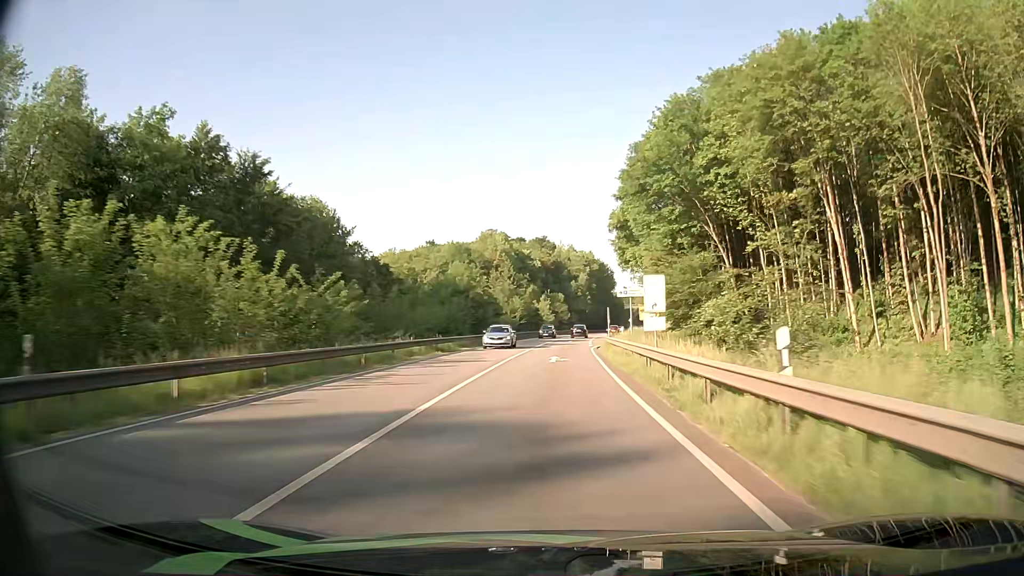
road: primary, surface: asphalt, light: Day
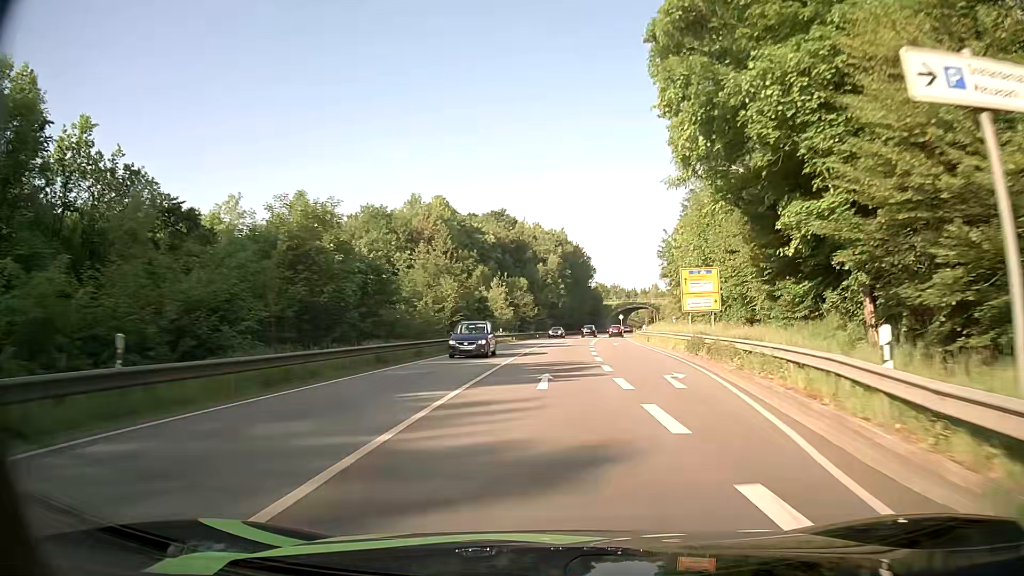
(+1.1, +45.8) m; +3°
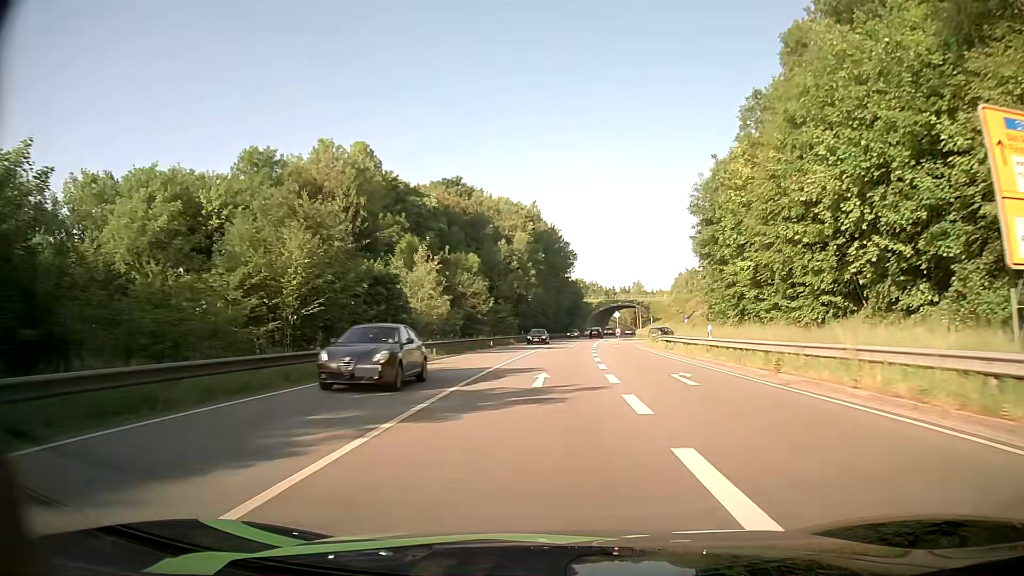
(+0.9, +34.3) m; +3°
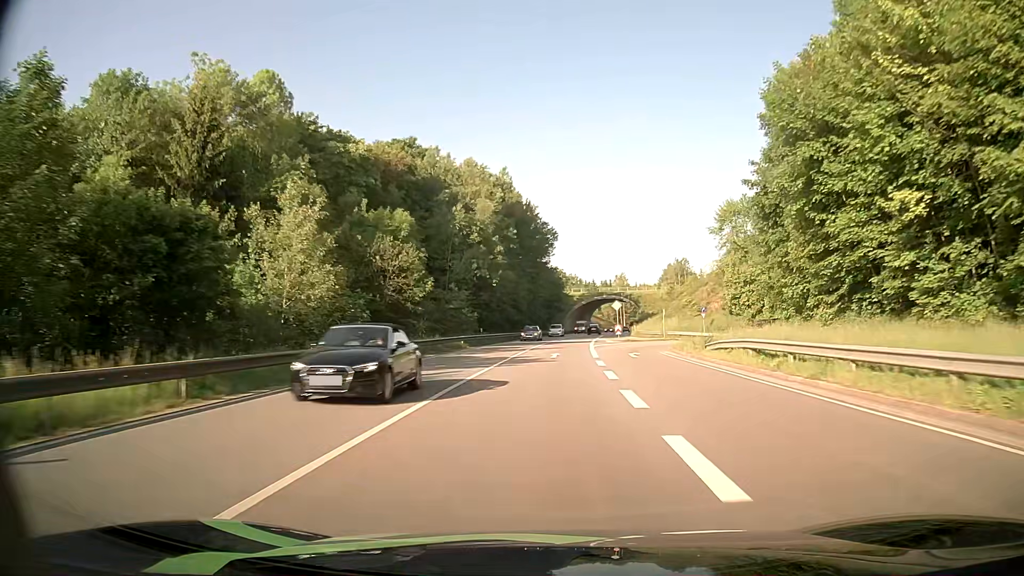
(+0.3, +23.3) m; +2°
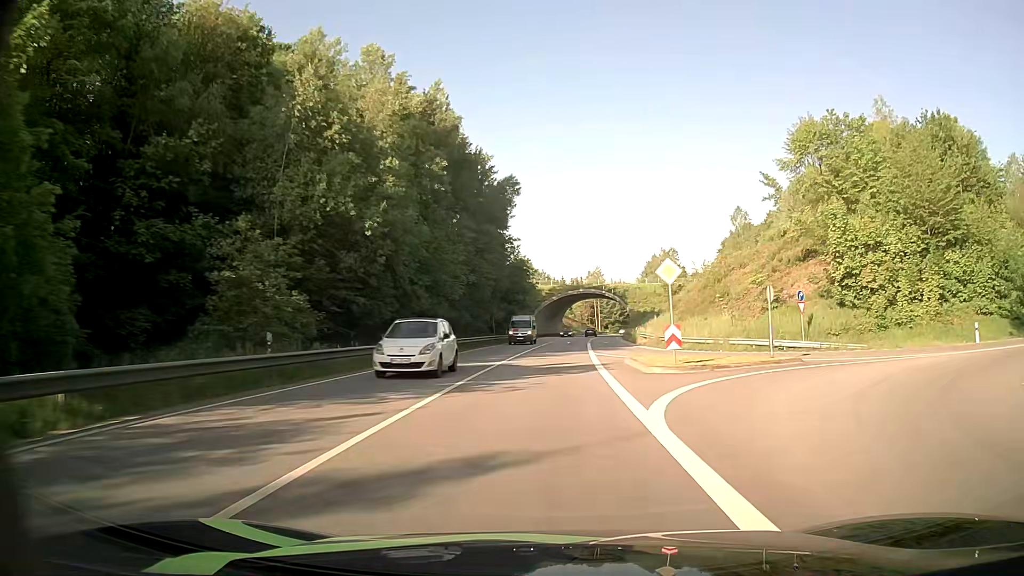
(+0.9, +35.5) m; +3°
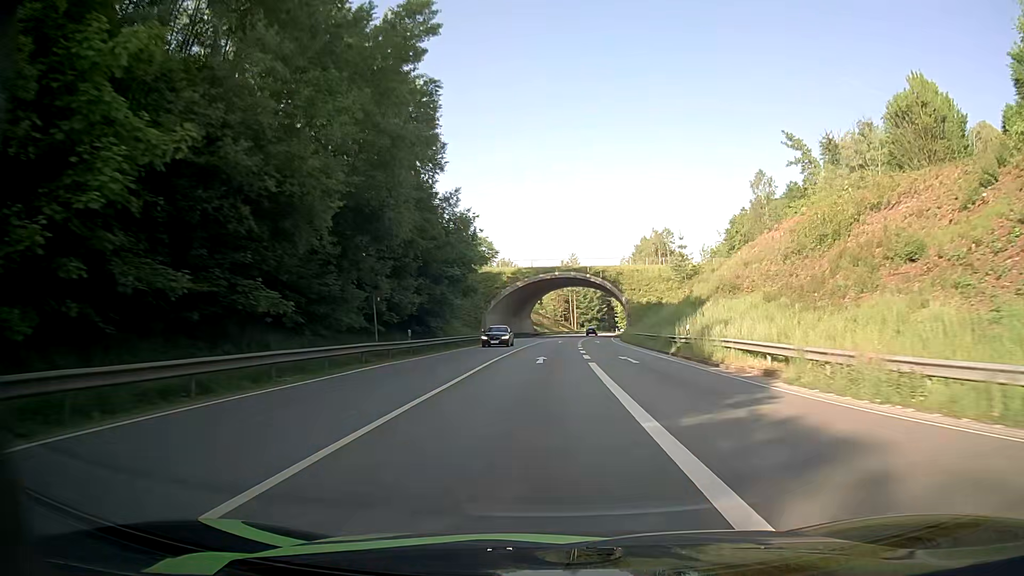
(+0.9, +35.9) m; +3°
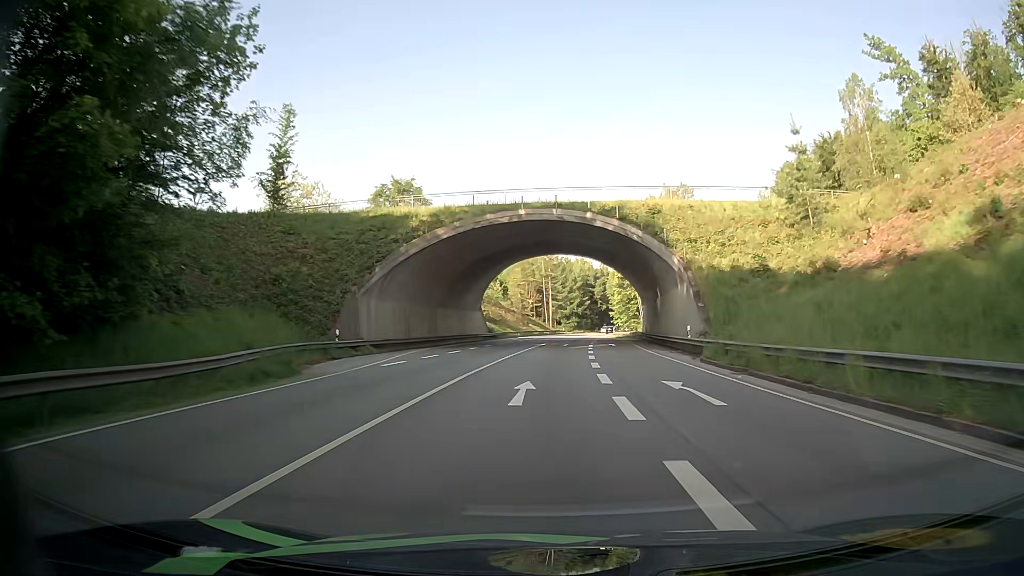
(+0.6, +48.3) m; +2°
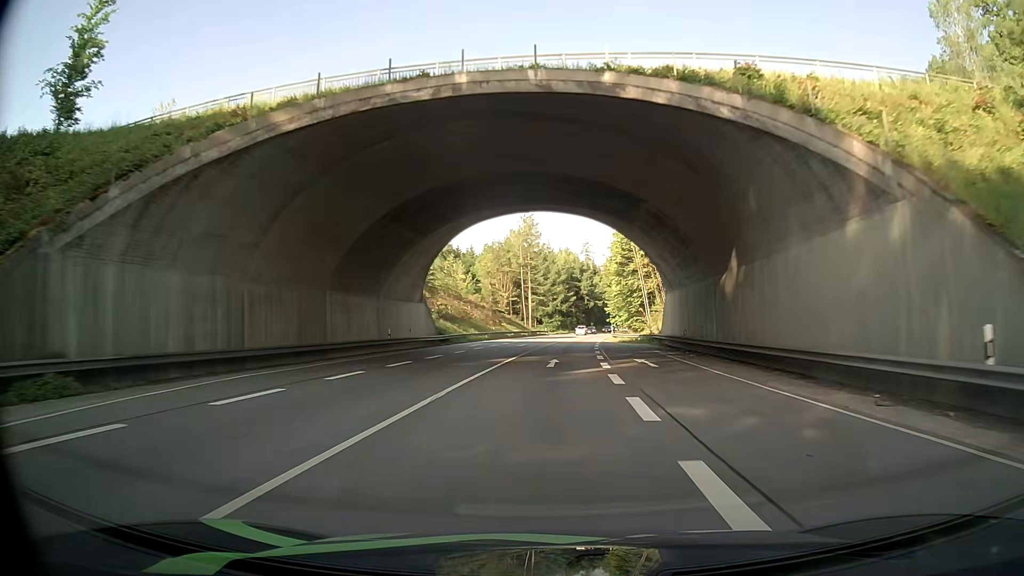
(+0.2, +24.2) m; +1°
(0, +10) (0, +20) (0, +30) (+1, +40) (+1, +50) (+2, +60) (+3, +70) (+4, +80) (+5, +90) (+6, +100) m
